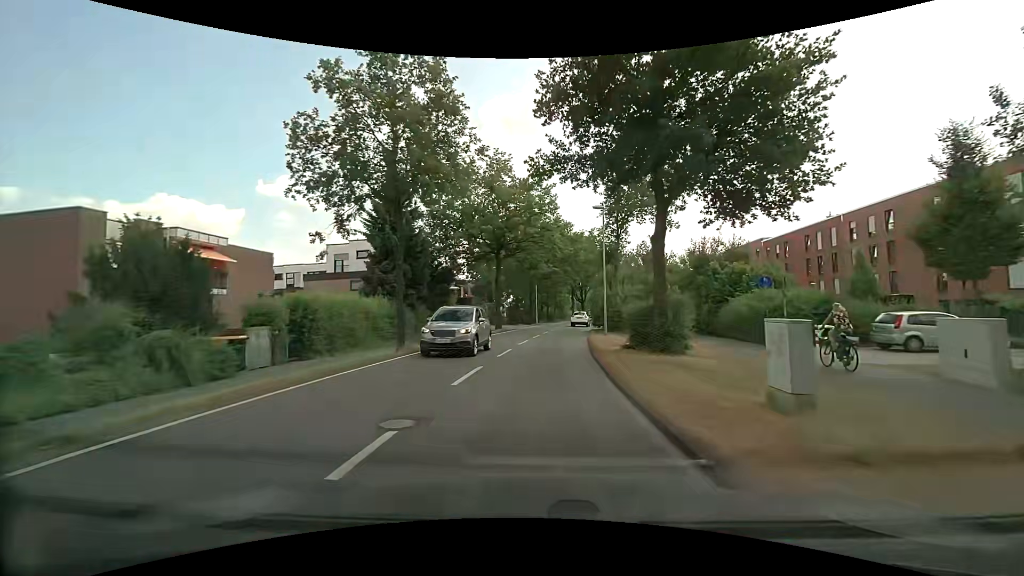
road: tertiary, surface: asphalt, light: Day
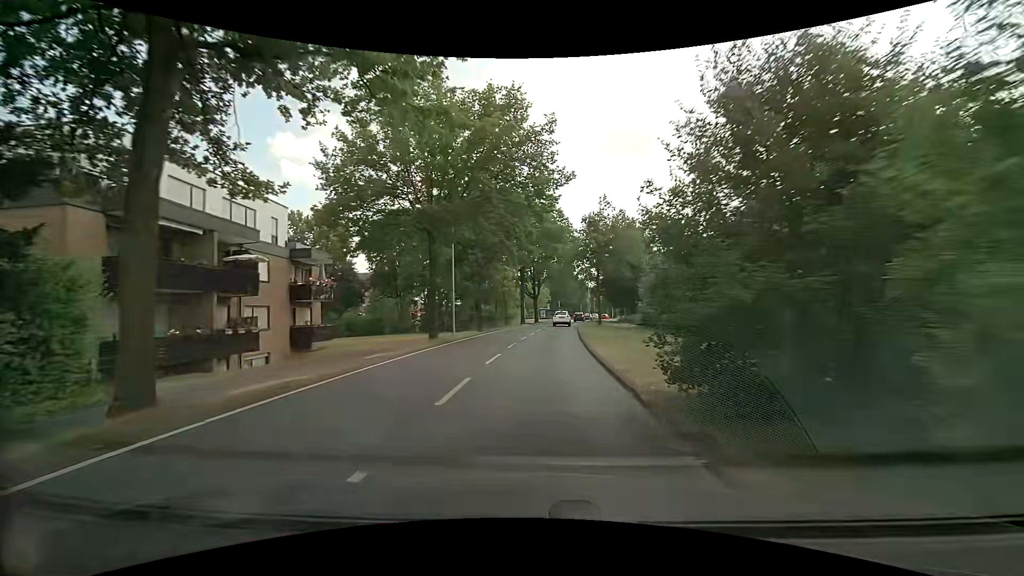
(+2.2, +32.7) m; +7°
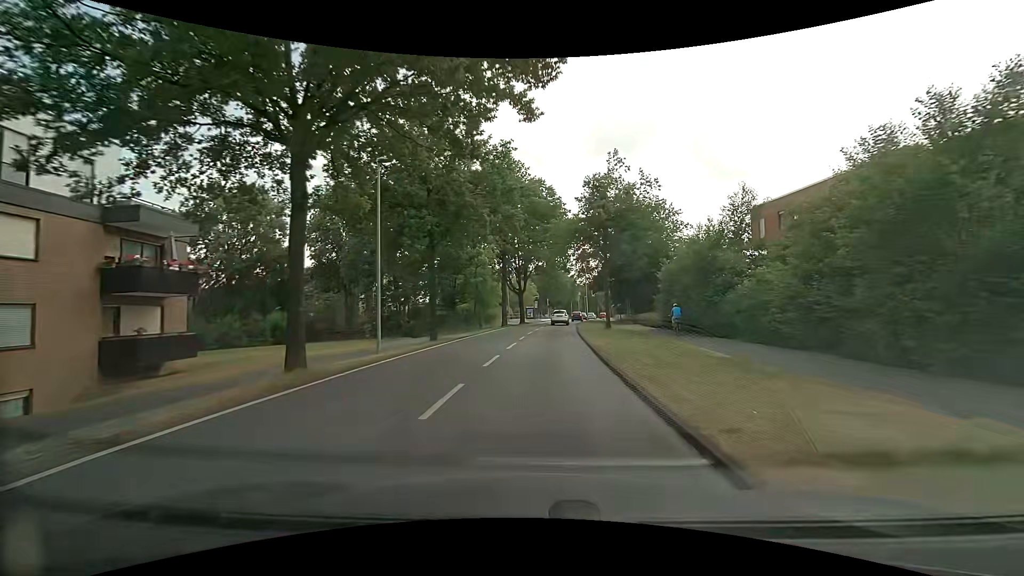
(+0.2, +13.2) m; +1°
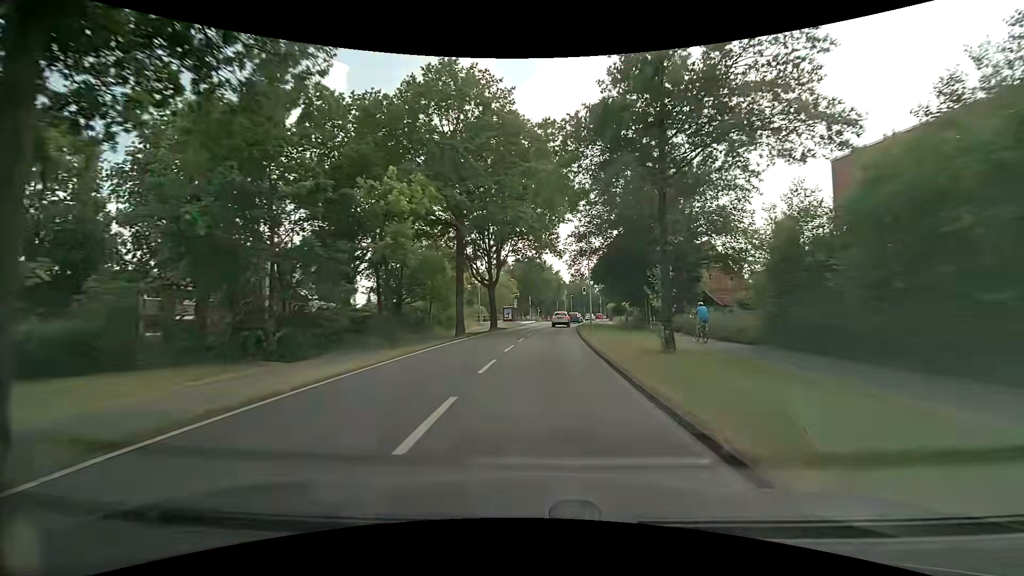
(+0.6, +19.7) m; +2°
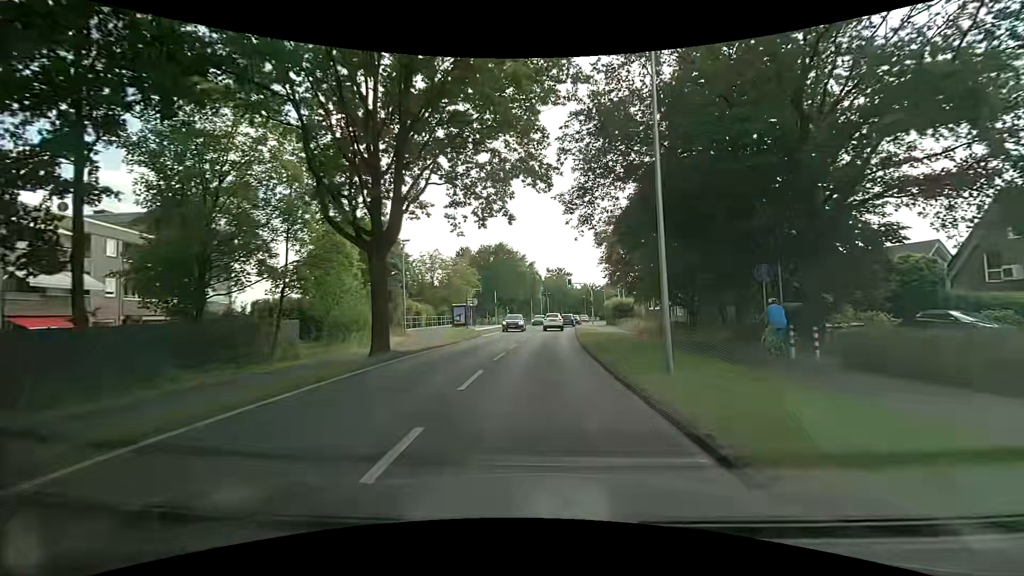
(+0.8, +26.5) m; +4°
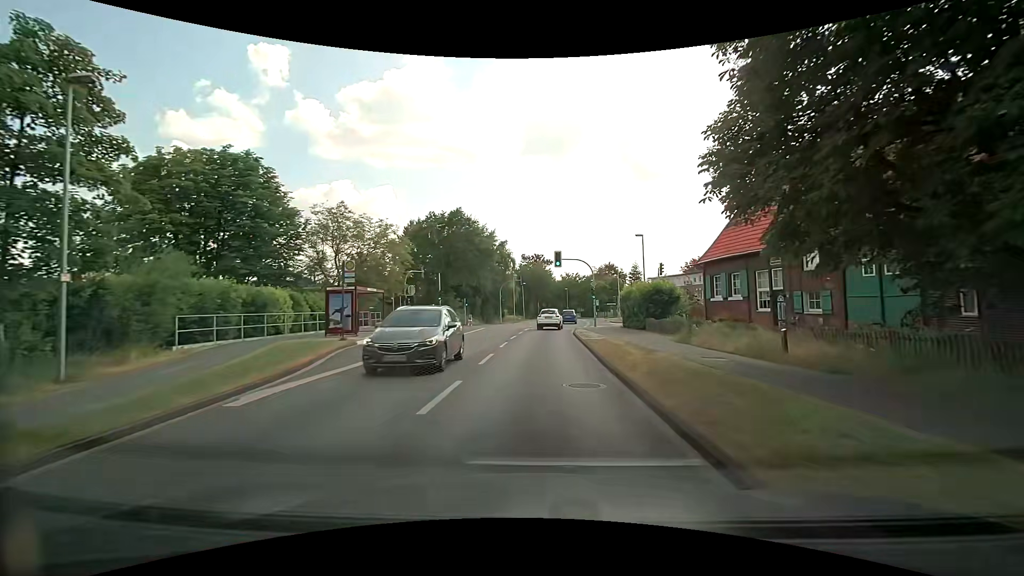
(+0.6, +26.6) m; +3°
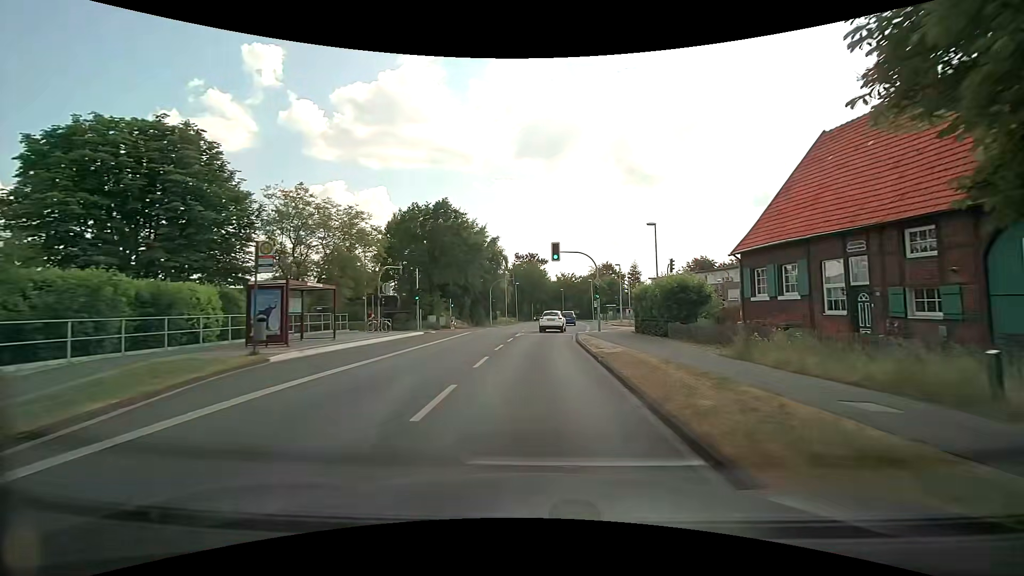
(0.0, +6.5) m; +1°
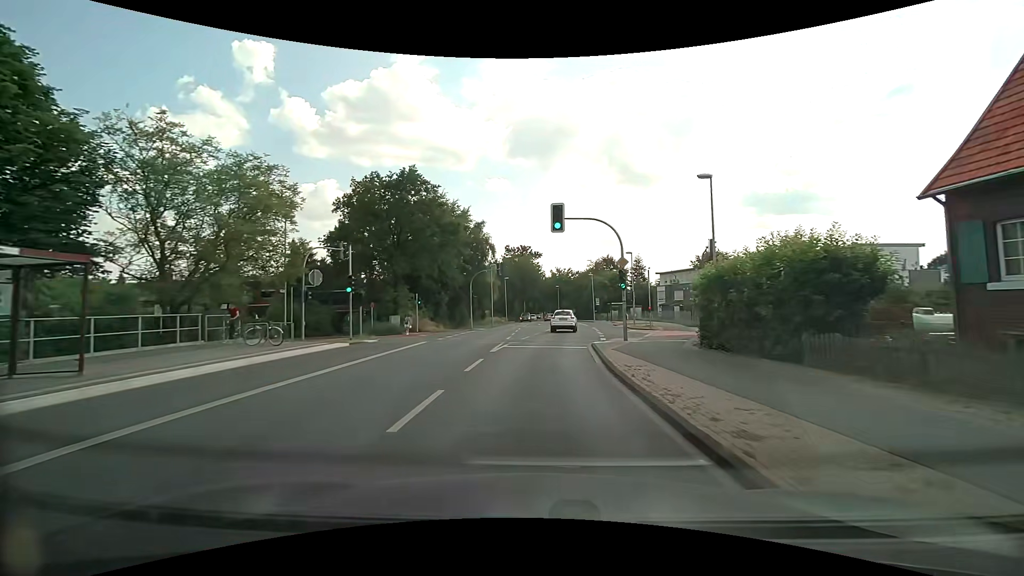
(0.0, +12.7) m; 0°
(0, +10) (+1, +20) (+1, +30) (+2, +40) (+3, +50) (+3, +60) (+4, +70) (+4, +80) (+3, +90) (+3, +100) m
